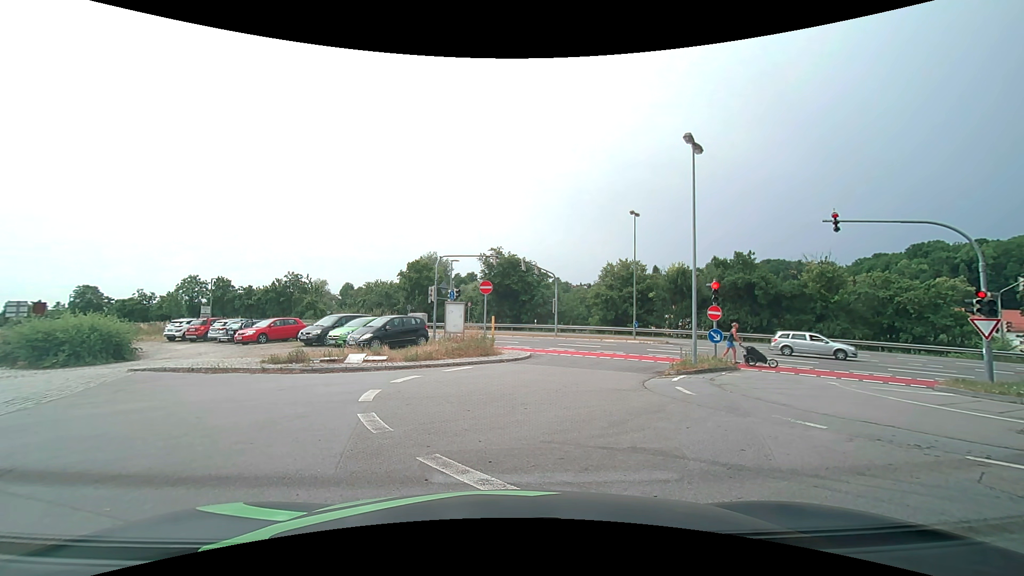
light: Day
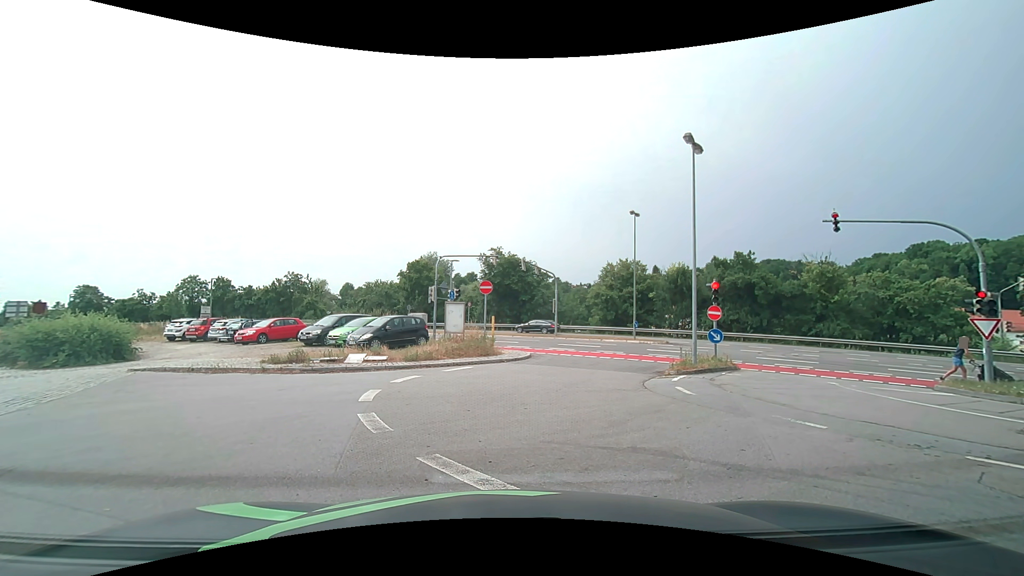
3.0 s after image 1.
(0.0, 0.0) m; 0°
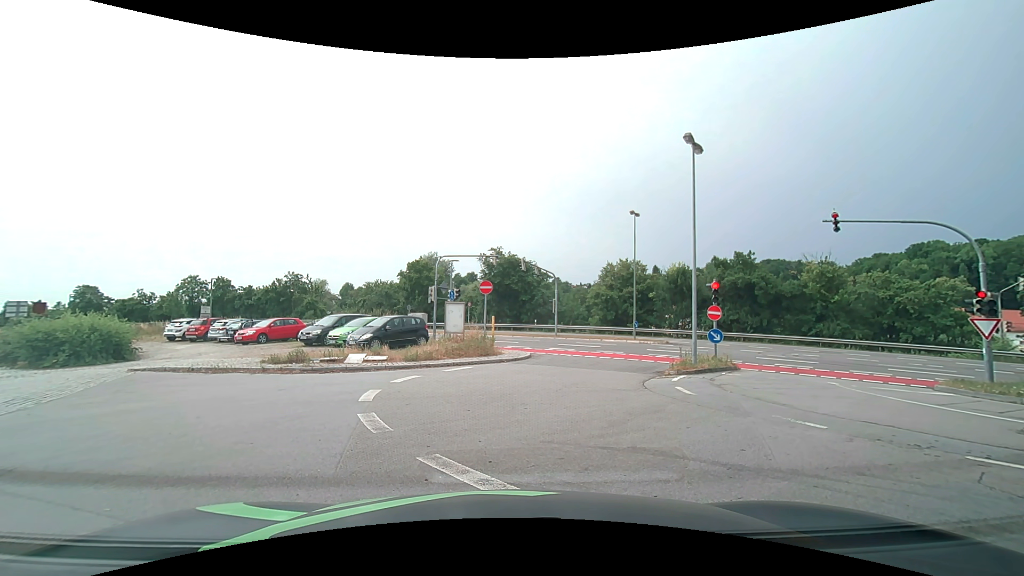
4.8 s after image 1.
(0.0, 0.0) m; 0°
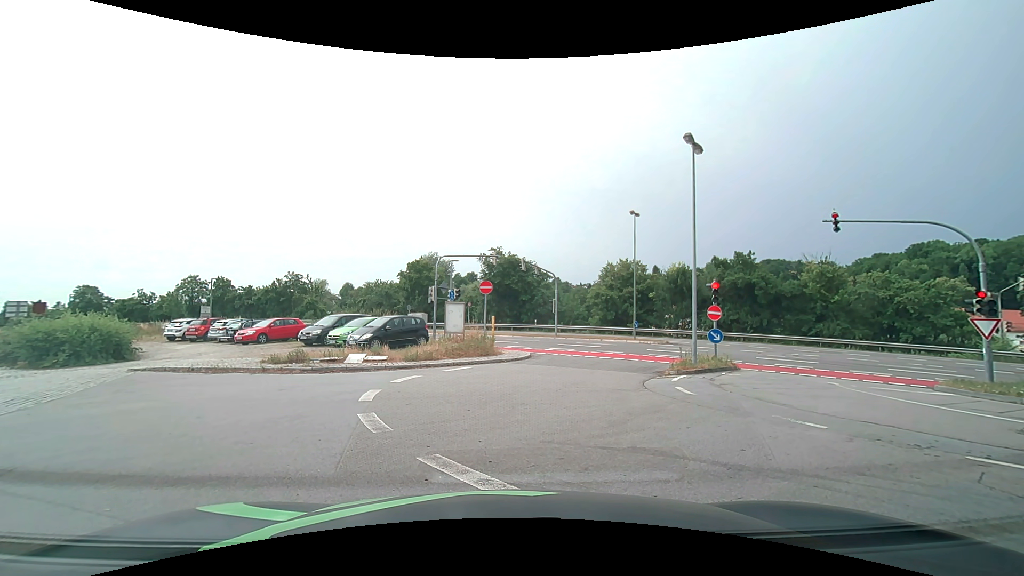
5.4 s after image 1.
(0.0, 0.0) m; 0°
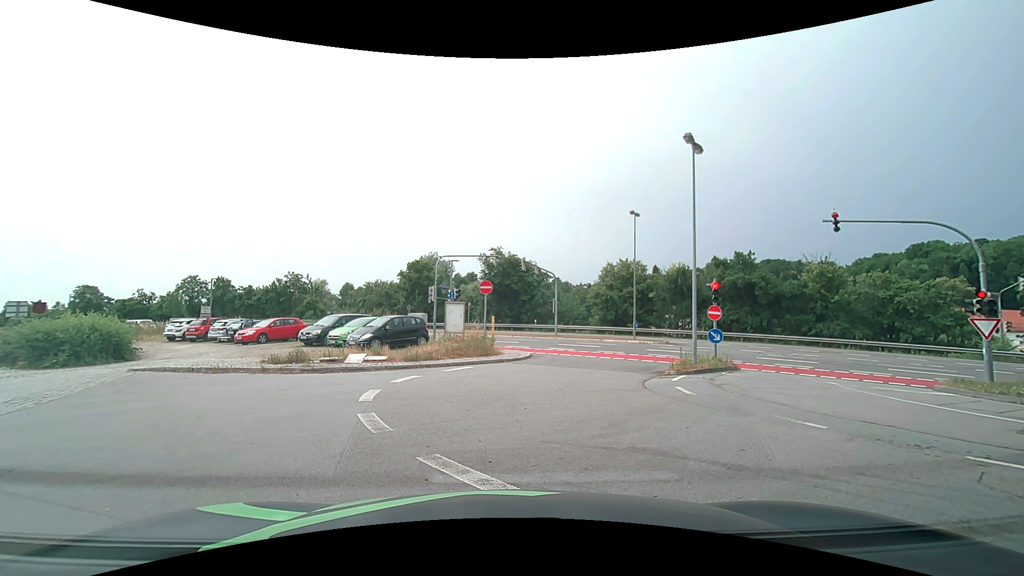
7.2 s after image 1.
(0.0, 0.0) m; 0°
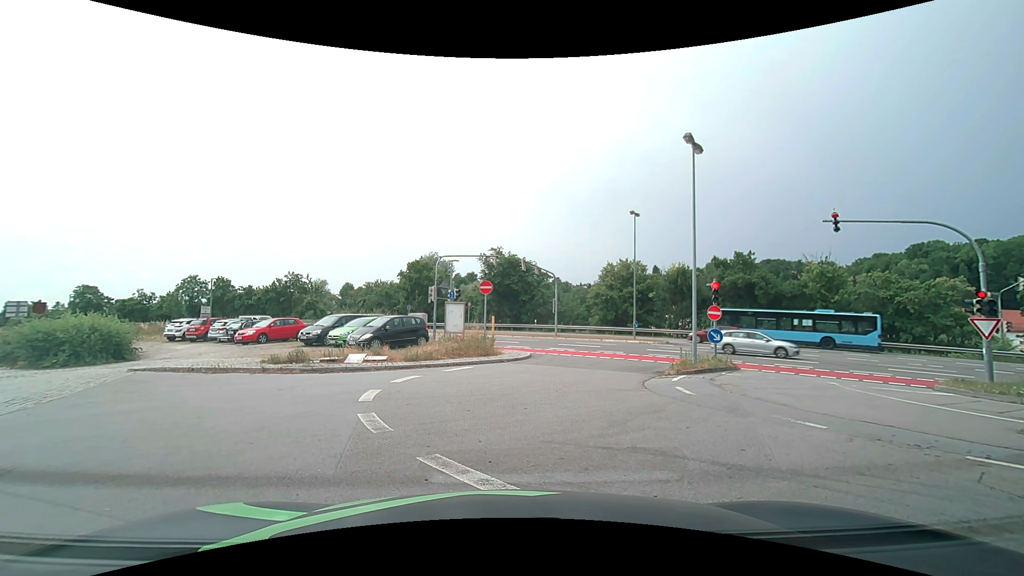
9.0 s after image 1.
(0.0, 0.0) m; 0°
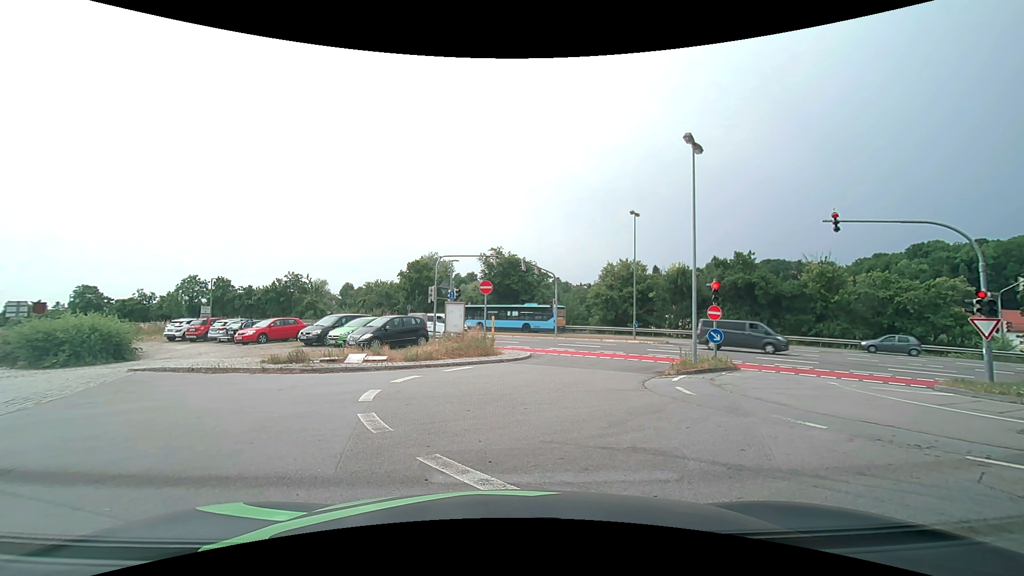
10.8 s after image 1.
(0.0, 0.0) m; 0°
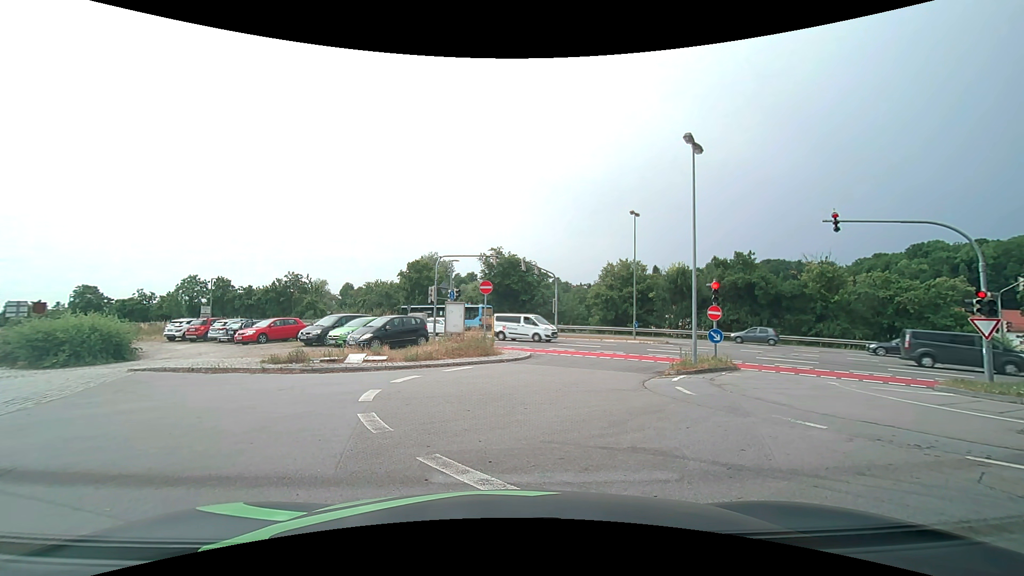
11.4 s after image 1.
(0.0, 0.0) m; 0°
